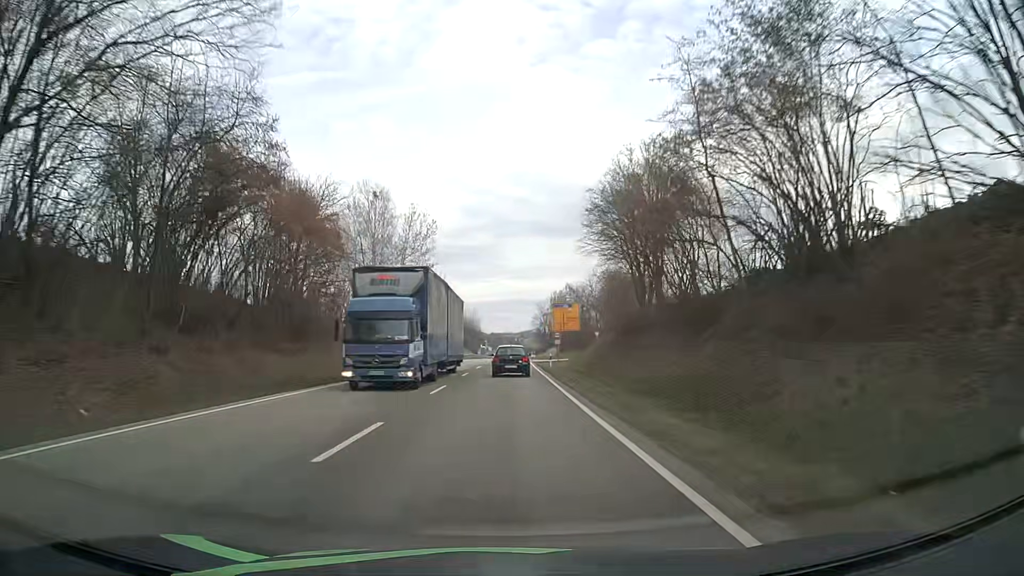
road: primary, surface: asphalt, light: Day
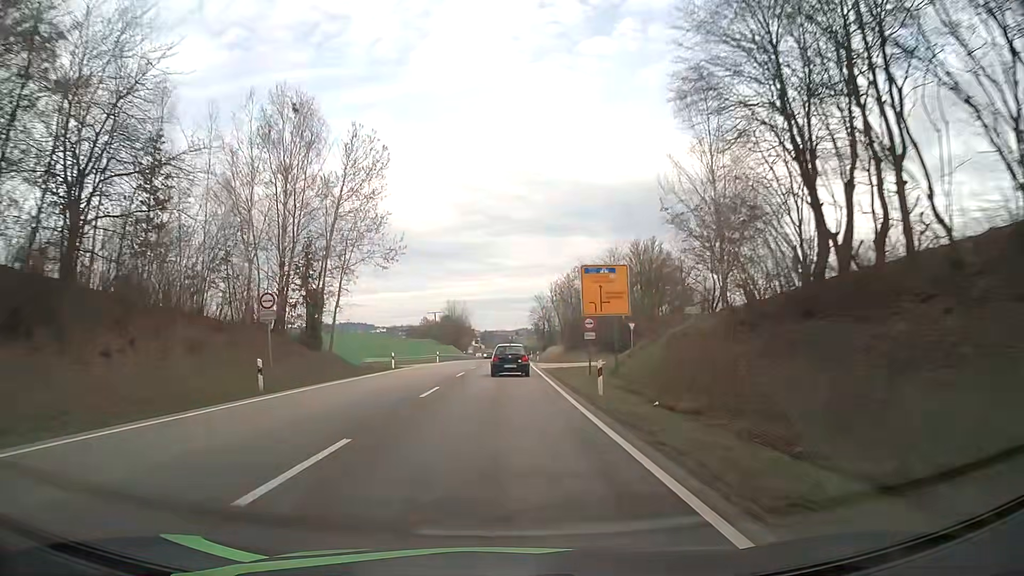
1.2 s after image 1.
(+0.3, +26.3) m; +1°
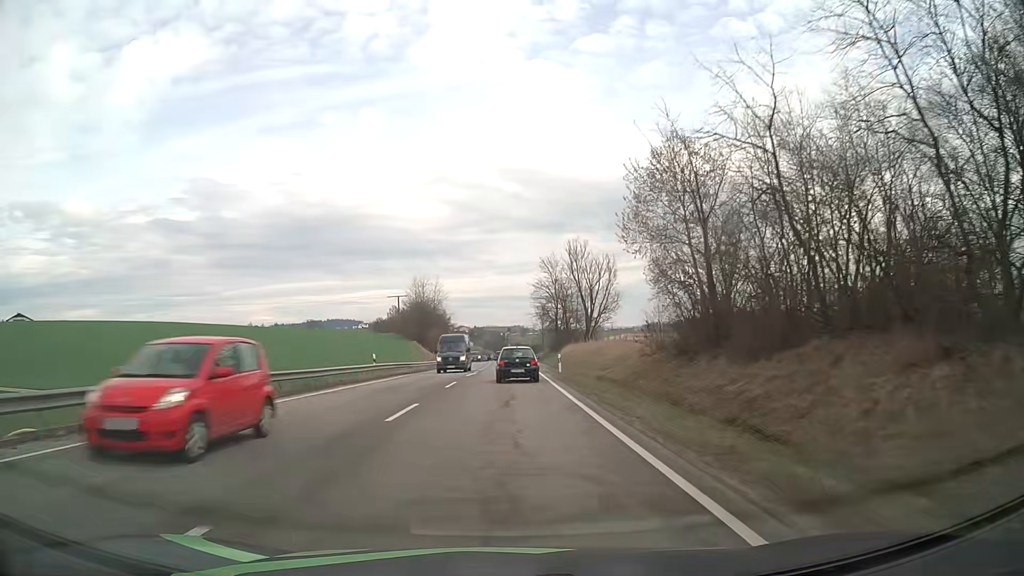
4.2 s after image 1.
(+0.6, +65.6) m; +1°
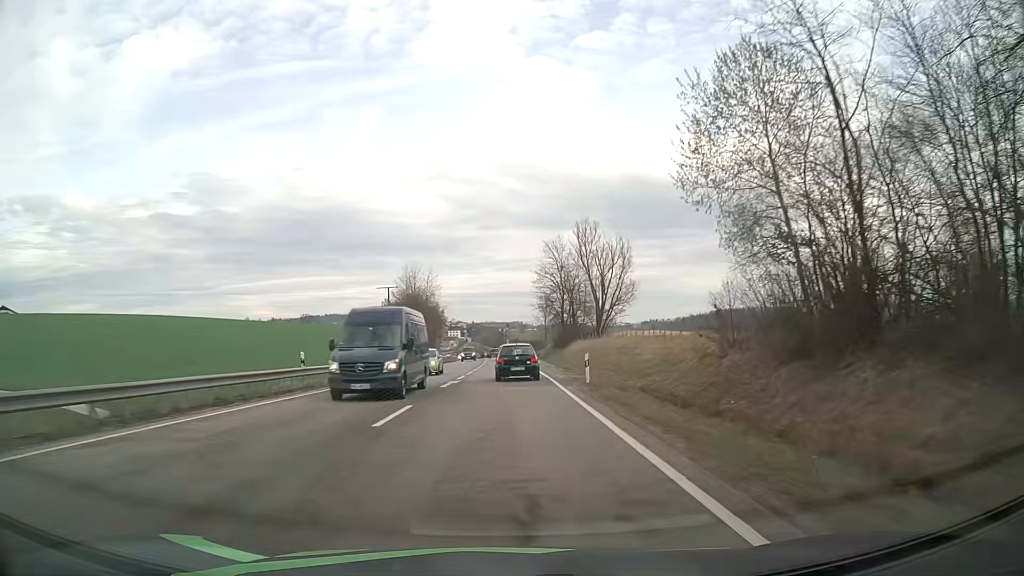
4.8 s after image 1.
(0.0, +13.2) m; 0°
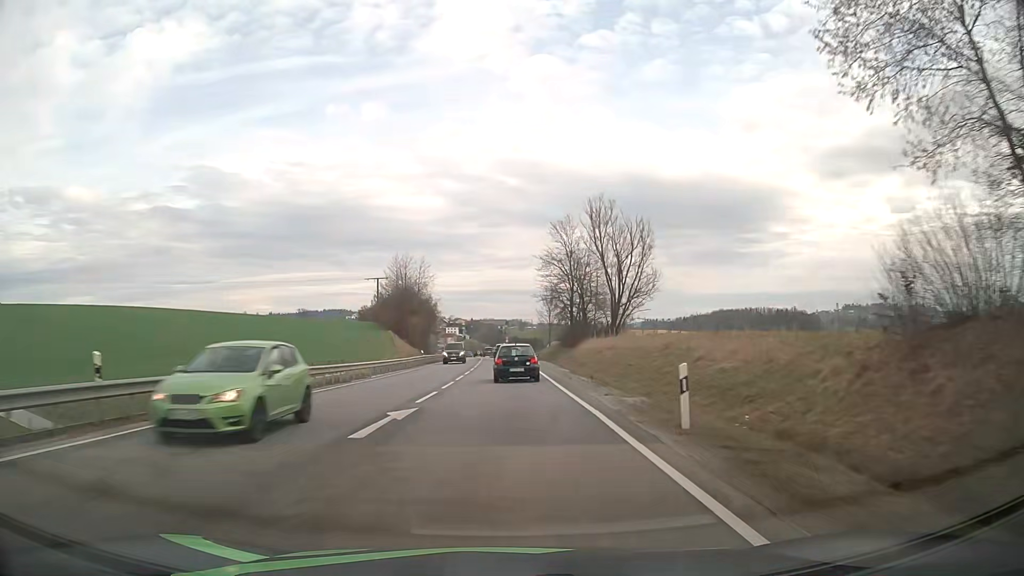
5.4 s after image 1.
(0.0, +13.2) m; 0°
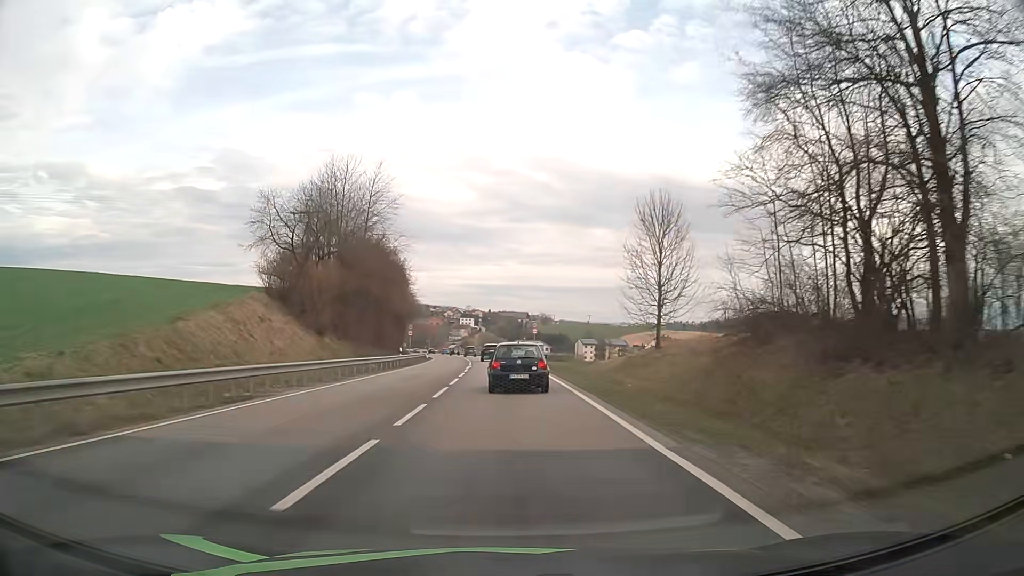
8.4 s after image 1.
(-0.5, +65.5) m; -1°
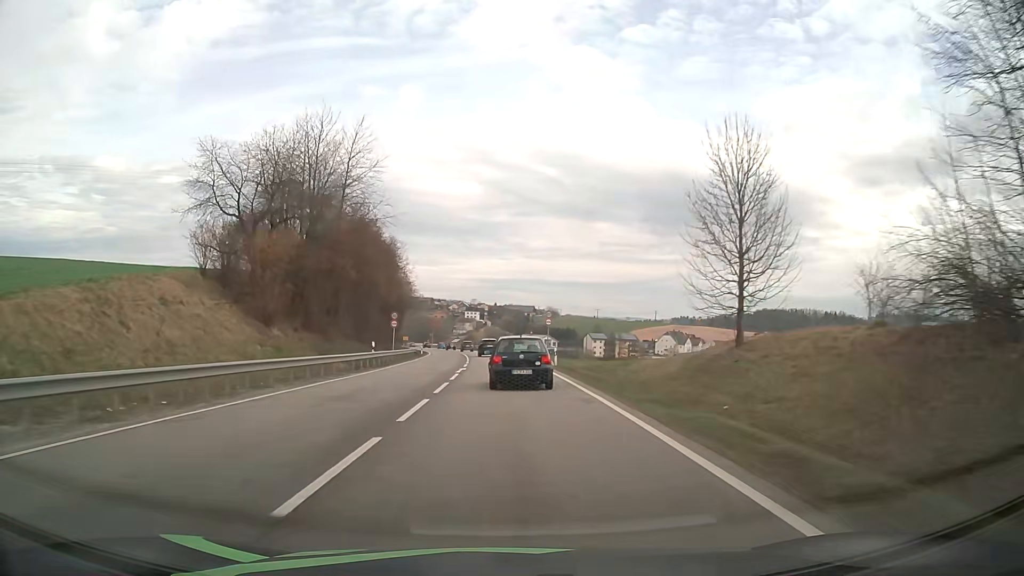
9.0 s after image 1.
(-0.1, +12.4) m; -1°
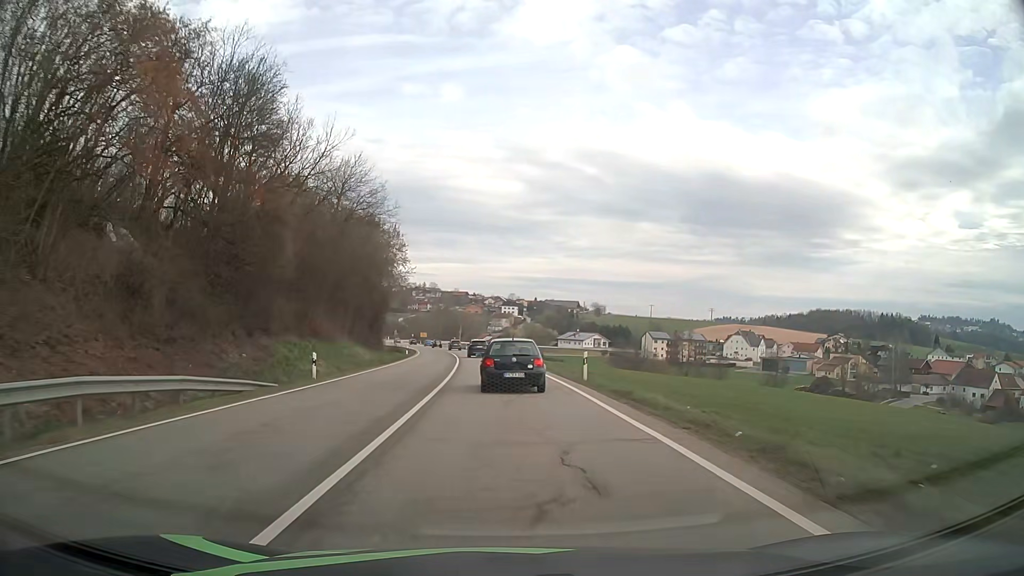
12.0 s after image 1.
(-1.3, +56.1) m; -3°
(0, +10) (0, +20) (-1, +30) (-1, +40) (-2, +50) (-2, +60) (-3, +70) (-4, +80) (-5, +90) (-7, +100) m
